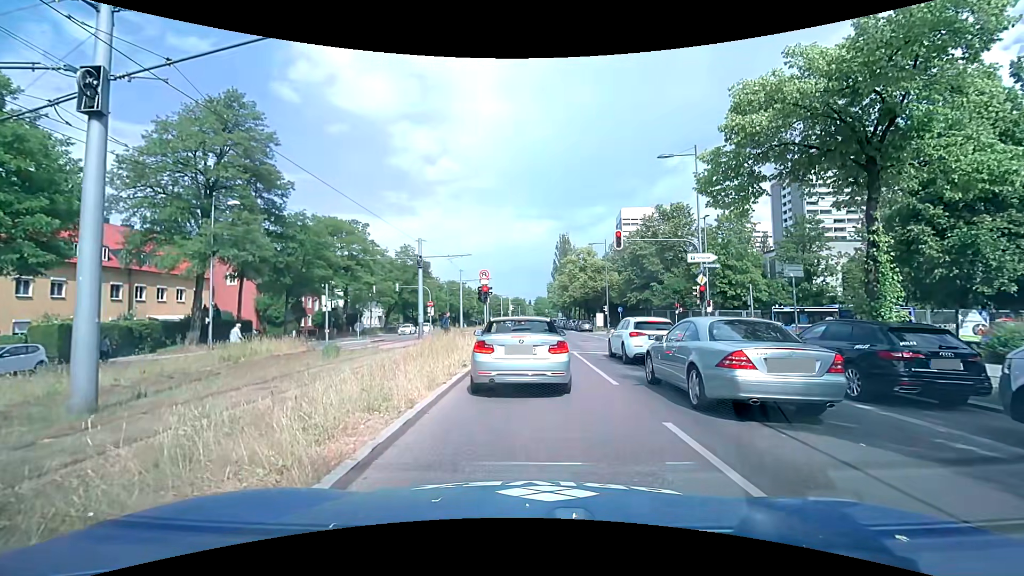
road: secondary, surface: asphalt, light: Day
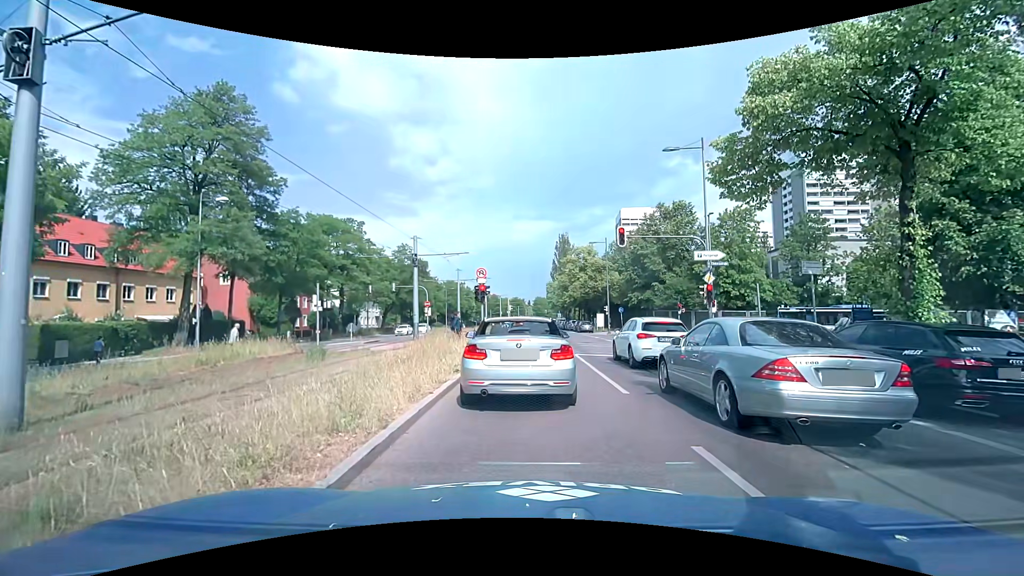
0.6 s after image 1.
(0.0, +1.2) m; 0°
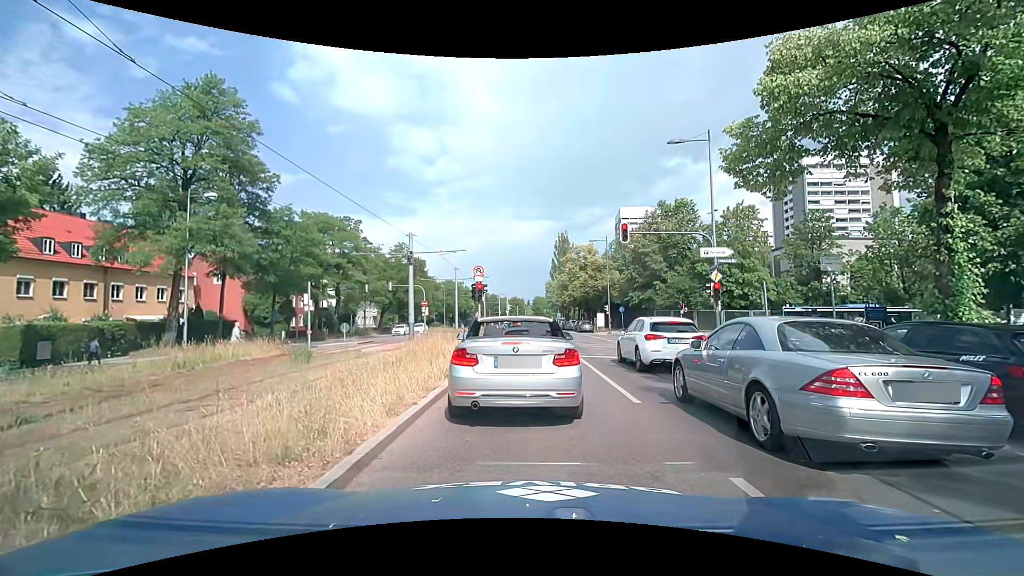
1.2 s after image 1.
(0.0, +1.0) m; +2°
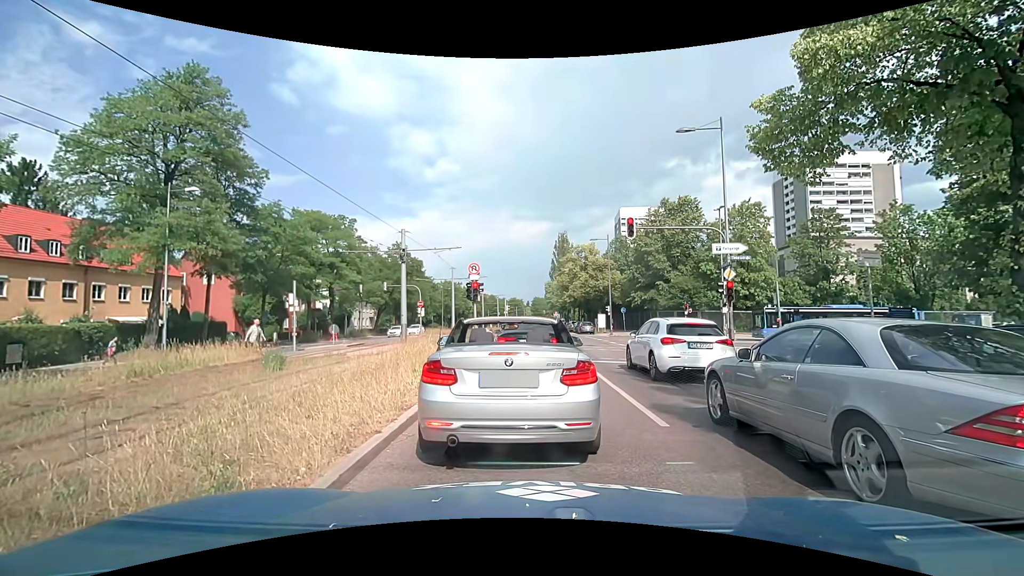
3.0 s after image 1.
(0.0, +1.6) m; 0°
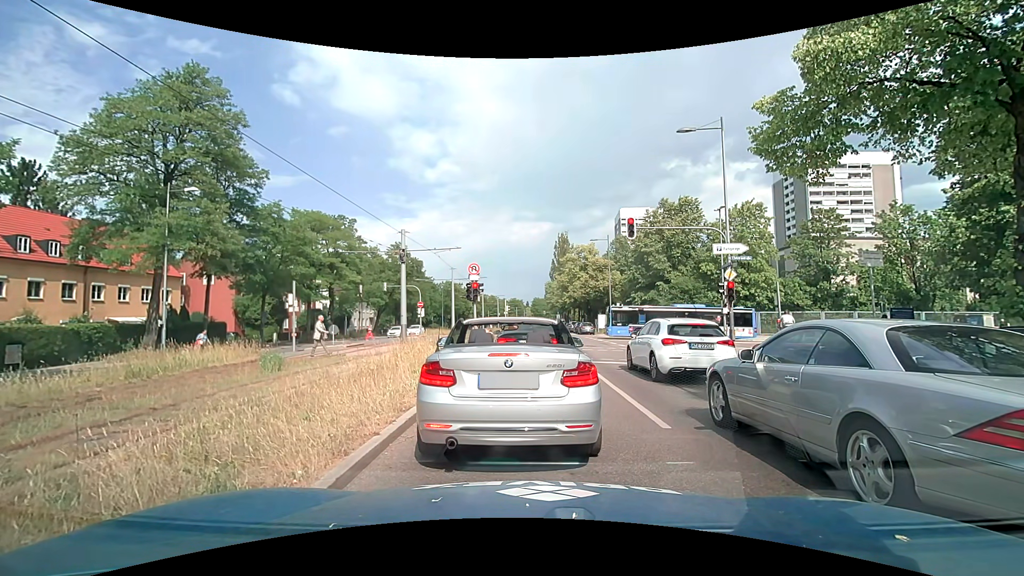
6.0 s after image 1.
(0.0, +0.2) m; 0°
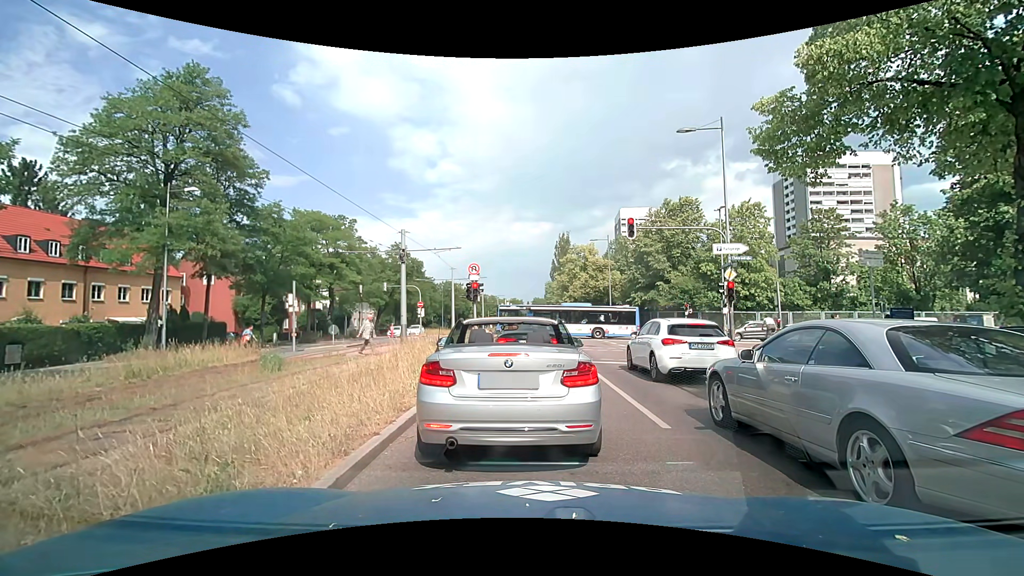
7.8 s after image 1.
(0.0, 0.0) m; 0°
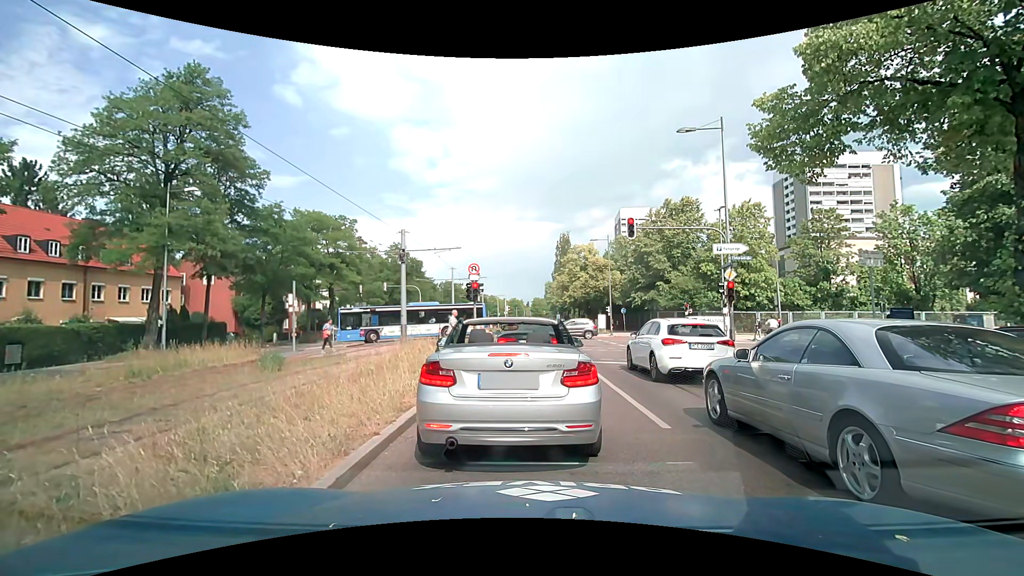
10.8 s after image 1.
(0.0, 0.0) m; 0°
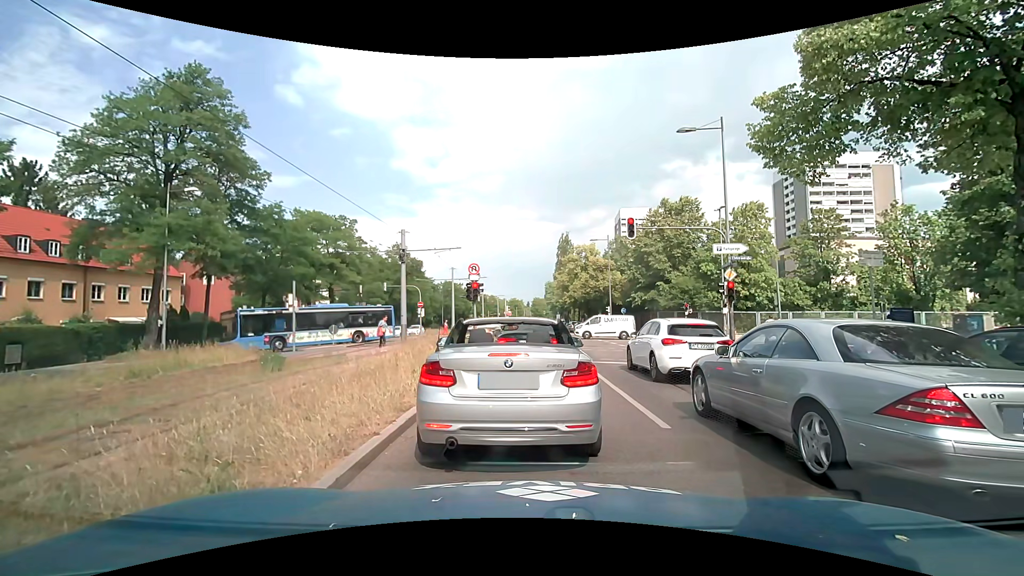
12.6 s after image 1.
(0.0, 0.0) m; 0°
(-1, +10) (-1, +20) (-2, +30) (-2, +40) (-3, +50) (-4, +60) (-4, +70) (-5, +80) (-5, +90) (-6, +100) m
